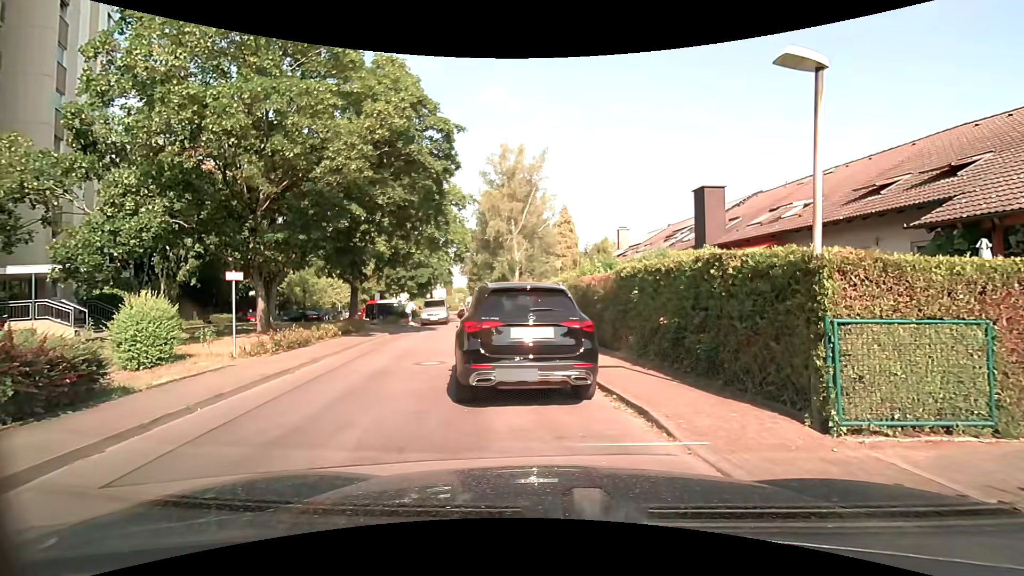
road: residential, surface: asphalt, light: Day
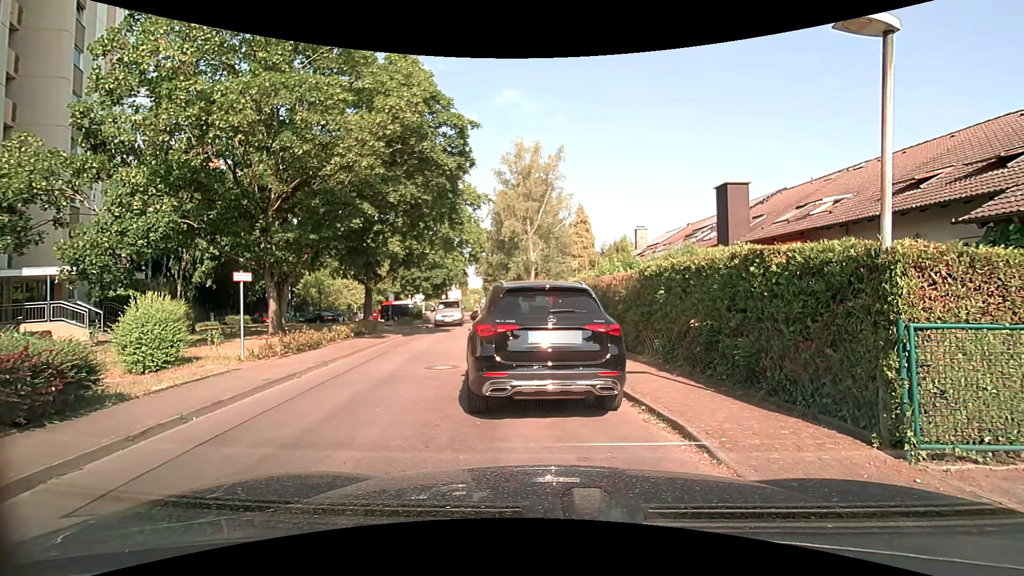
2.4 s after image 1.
(0.0, +0.6) m; 0°
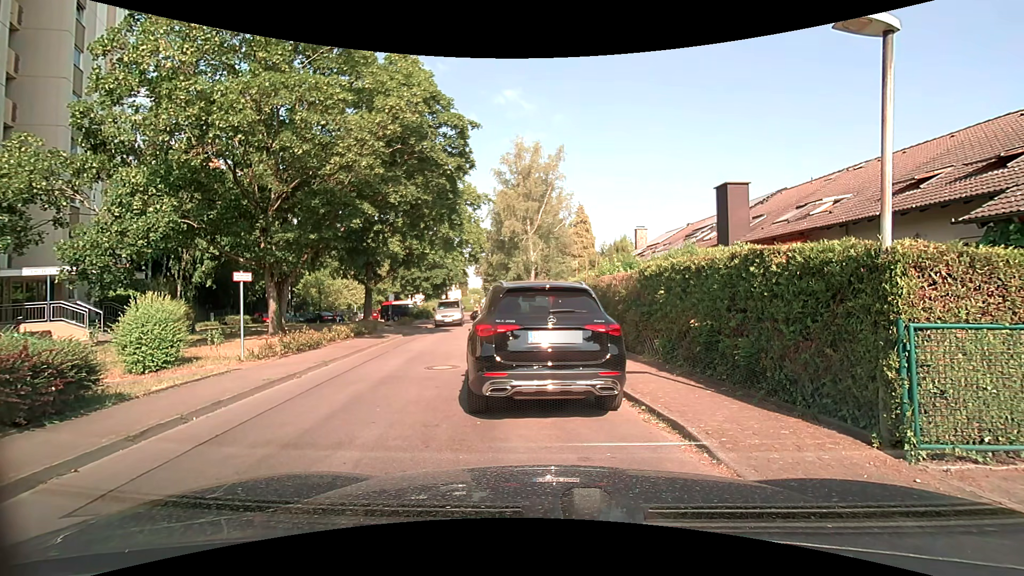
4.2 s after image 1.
(0.0, 0.0) m; 0°
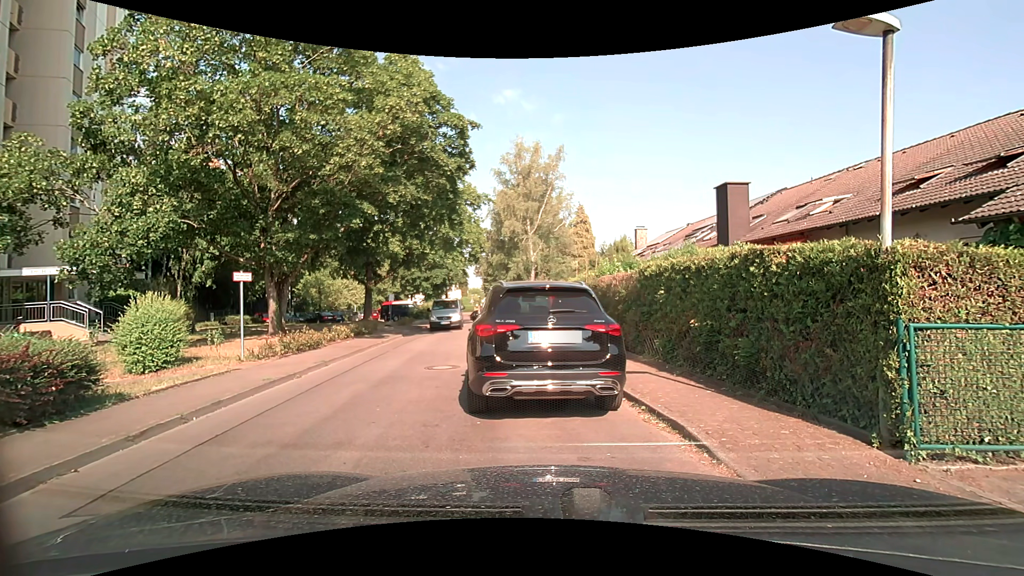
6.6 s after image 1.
(0.0, 0.0) m; 0°
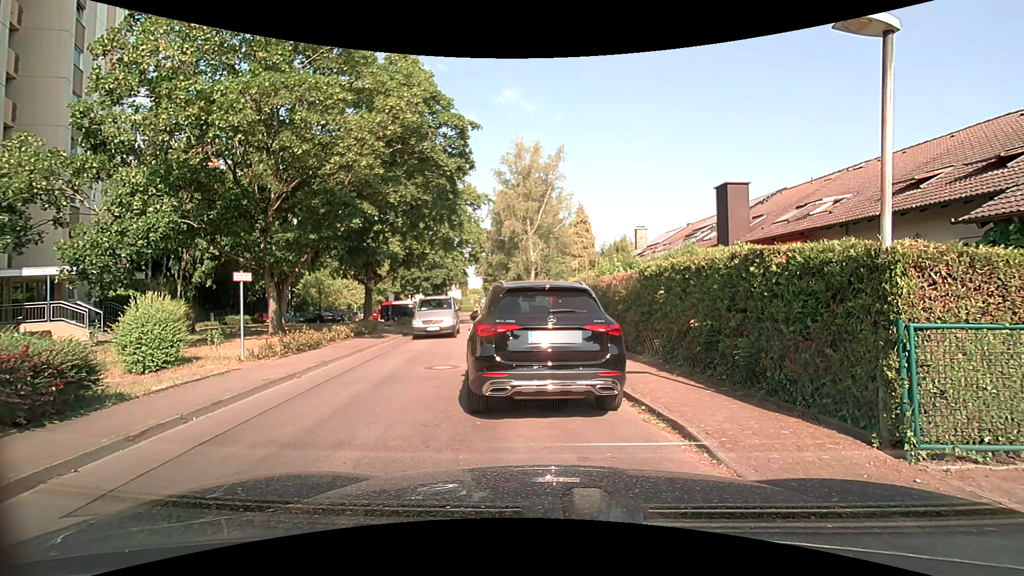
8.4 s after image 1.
(0.0, 0.0) m; 0°
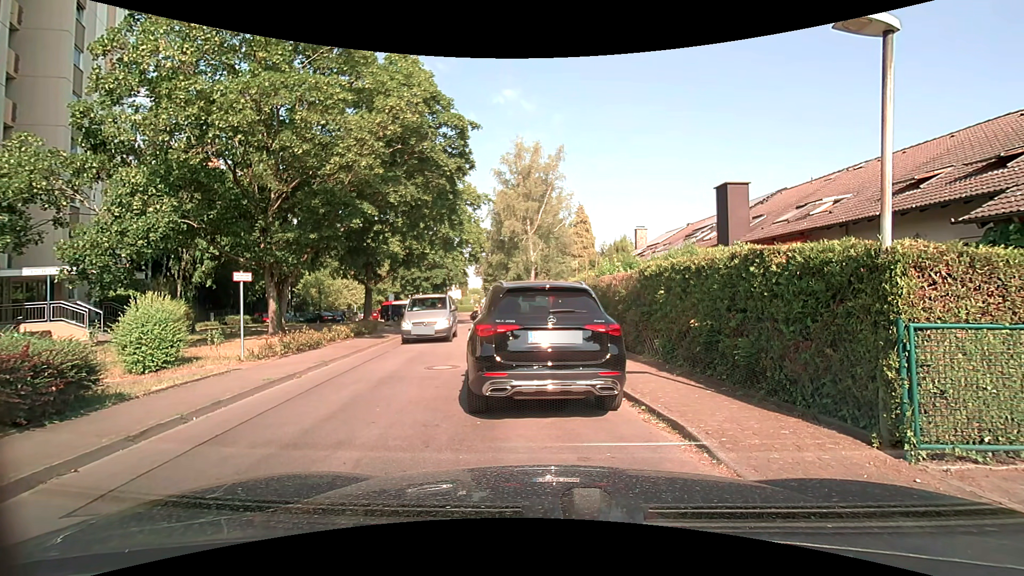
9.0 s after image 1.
(0.0, 0.0) m; 0°
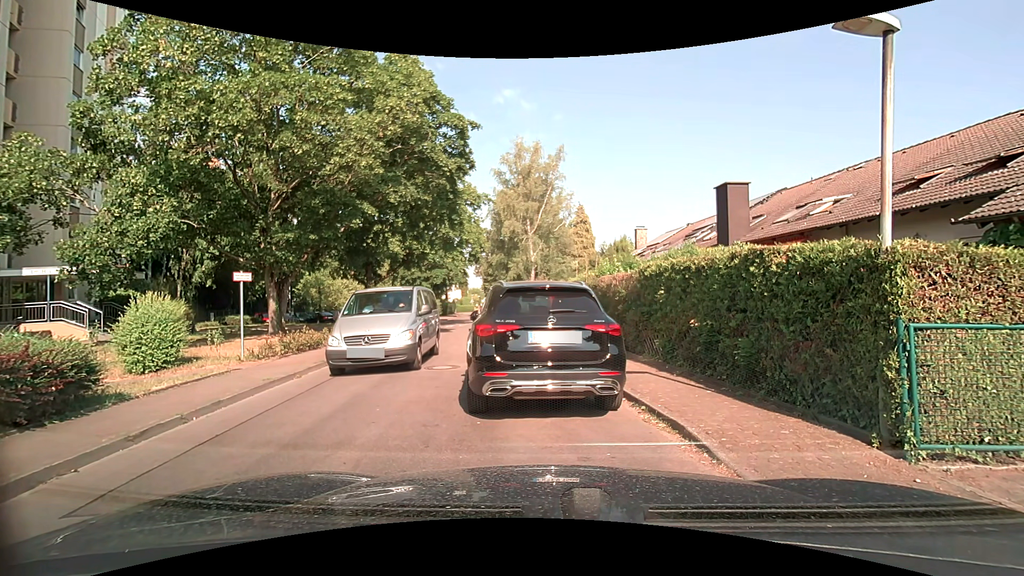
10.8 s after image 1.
(0.0, 0.0) m; 0°
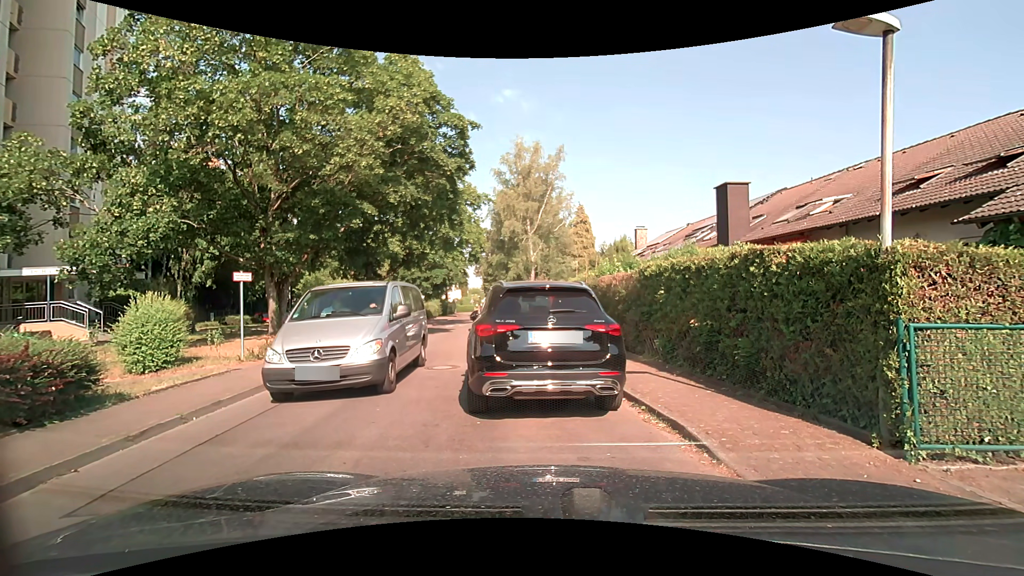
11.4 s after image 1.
(0.0, 0.0) m; 0°
